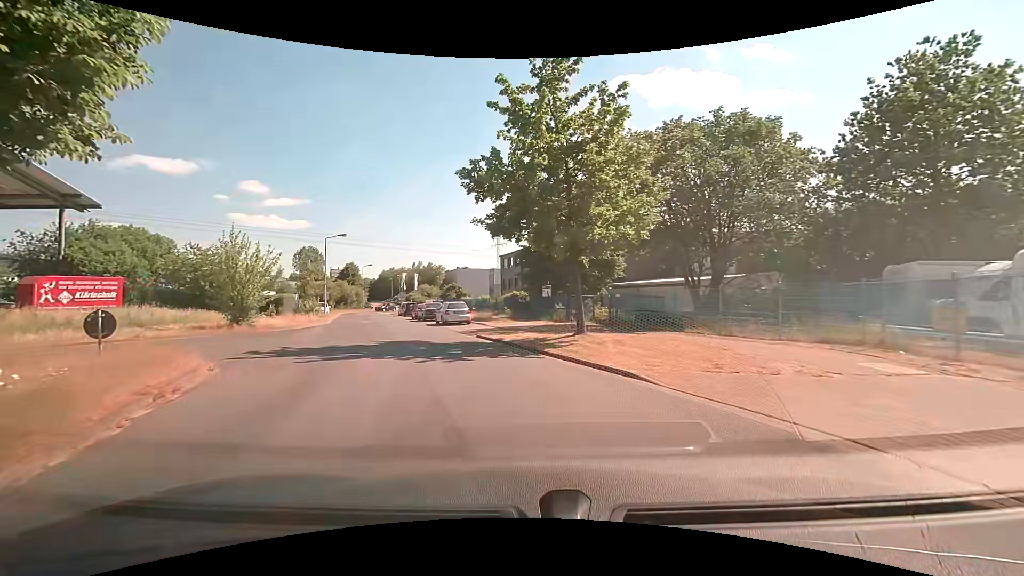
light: Day
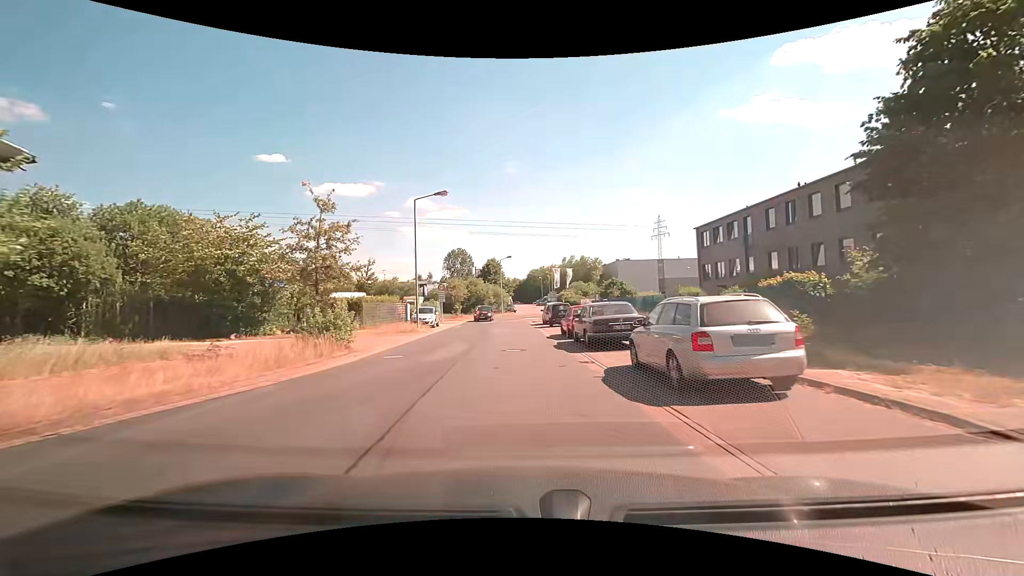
(-4.3, +22.6) m; -17°
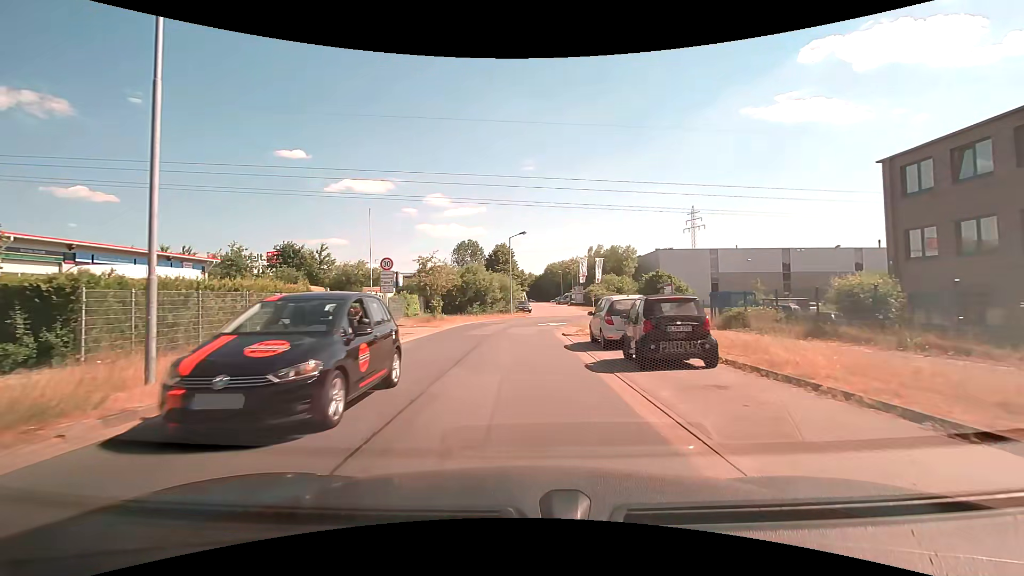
(-0.5, +21.5) m; -2°
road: residential
